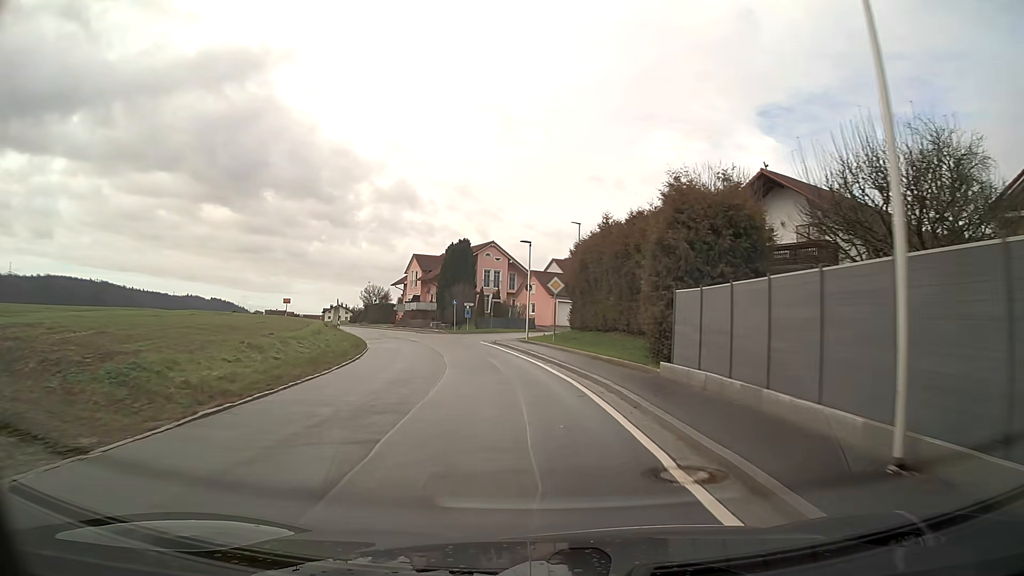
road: secondary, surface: asphalt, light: Day
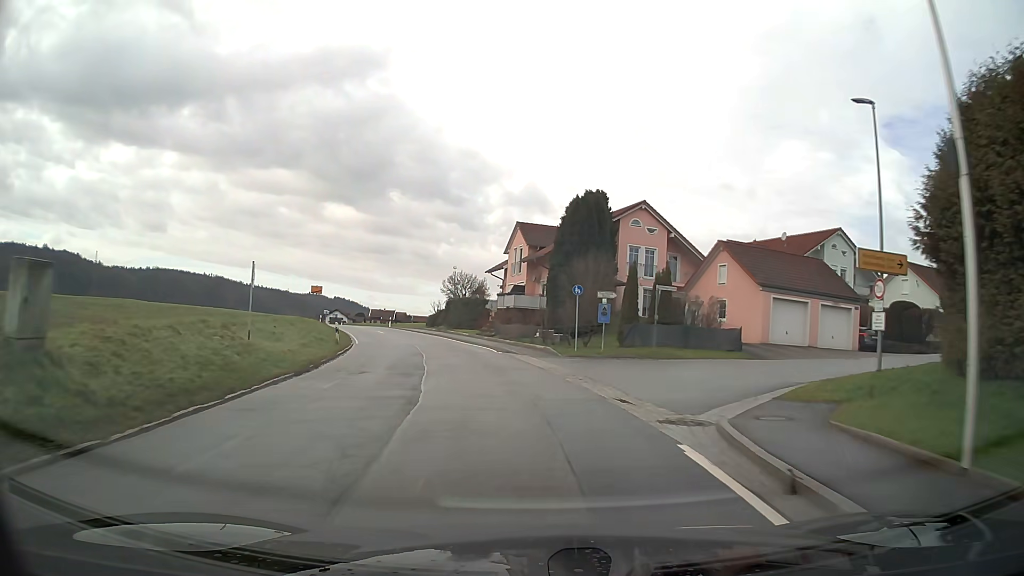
(-2.9, +30.4) m; -11°
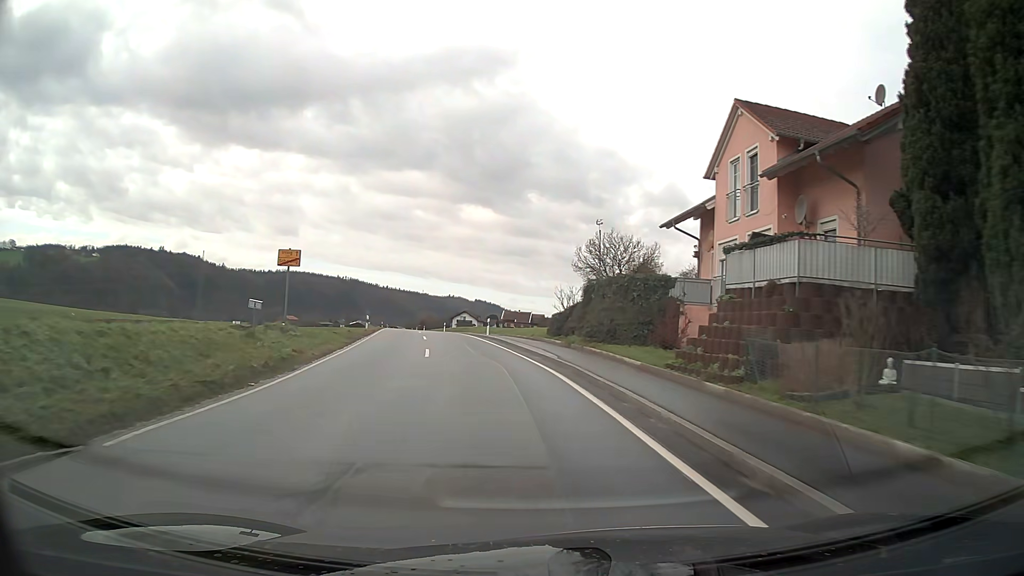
(-3.3, +30.4) m; -12°
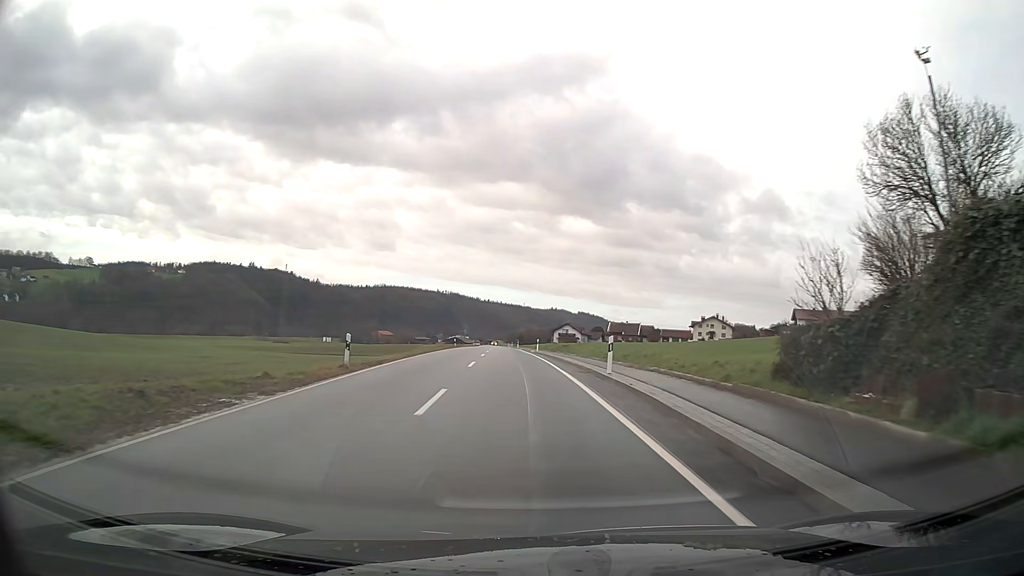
(-1.7, +23.1) m; -8°
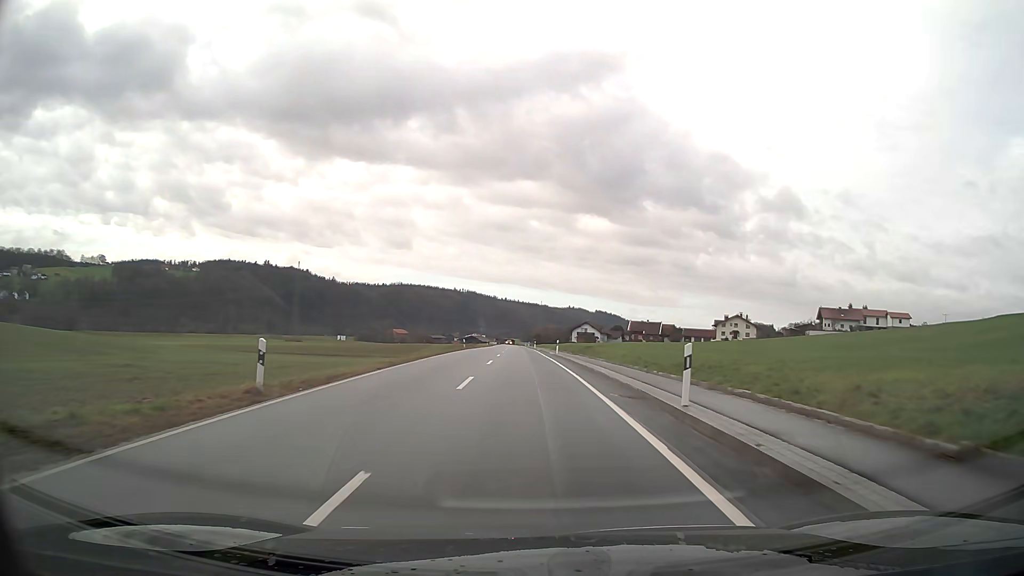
(-0.1, +7.8) m; -1°
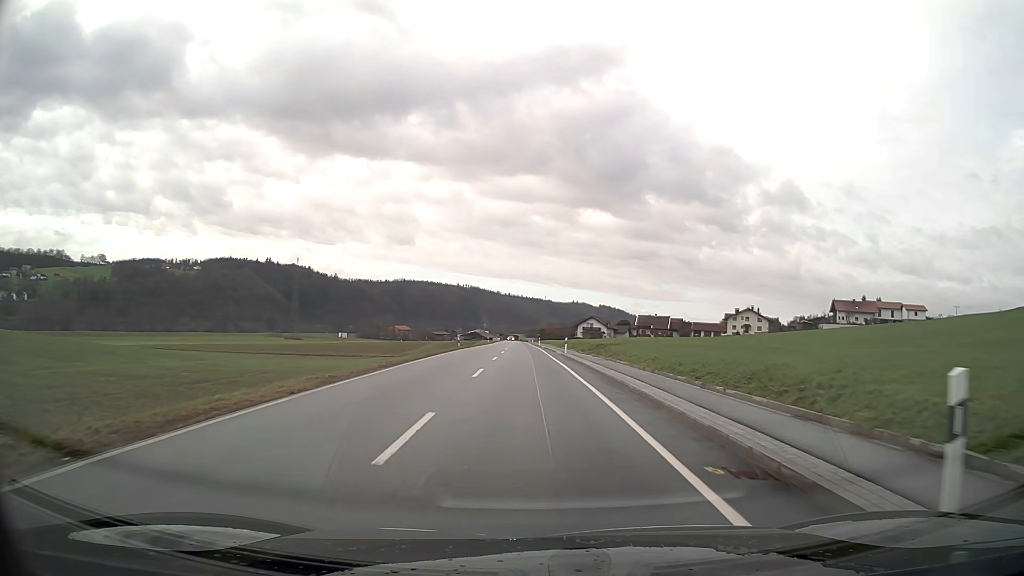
(0.0, +7.8) m; 0°
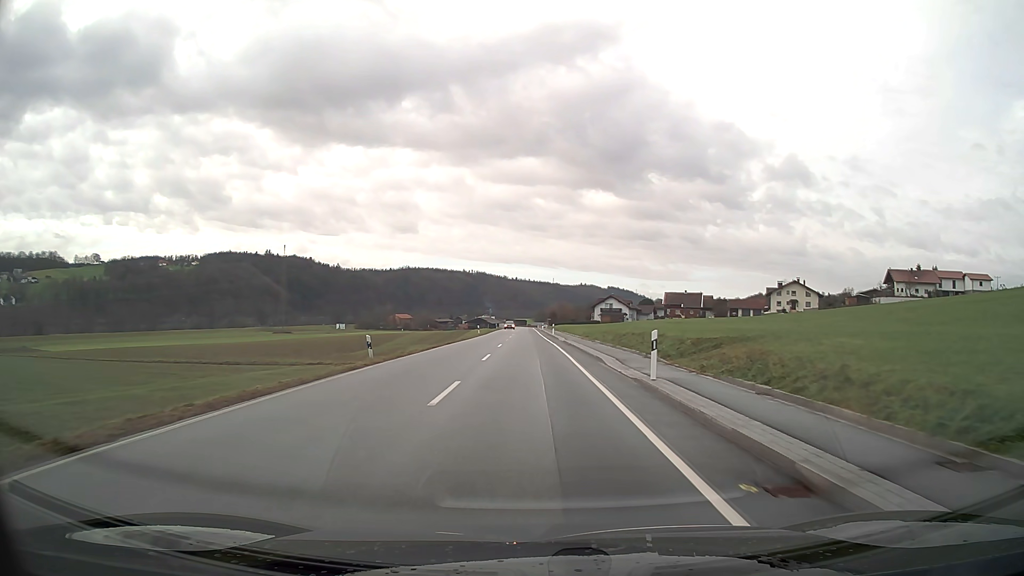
(-0.2, +32.1) m; -1°
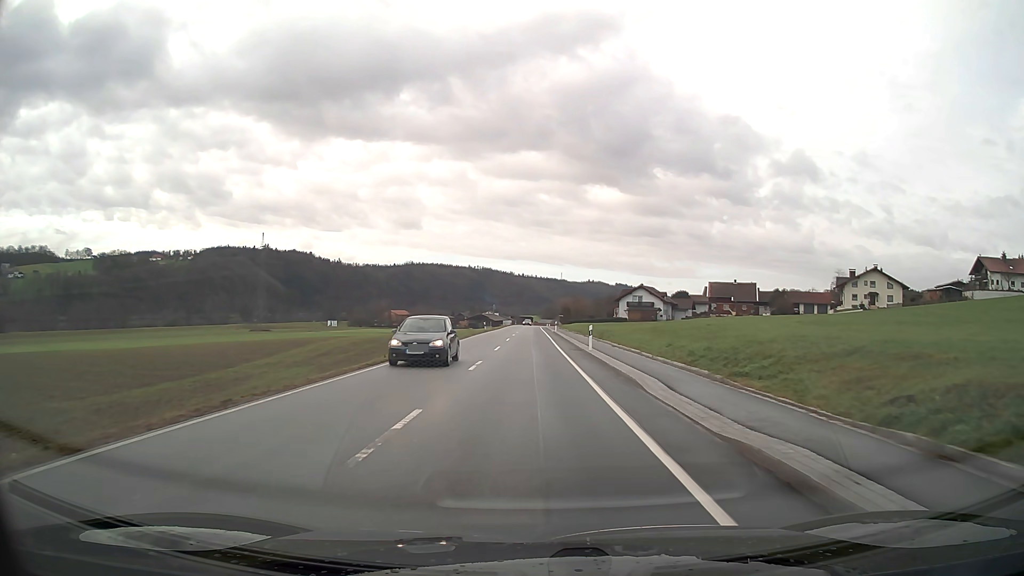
(-0.2, +40.5) m; -1°
